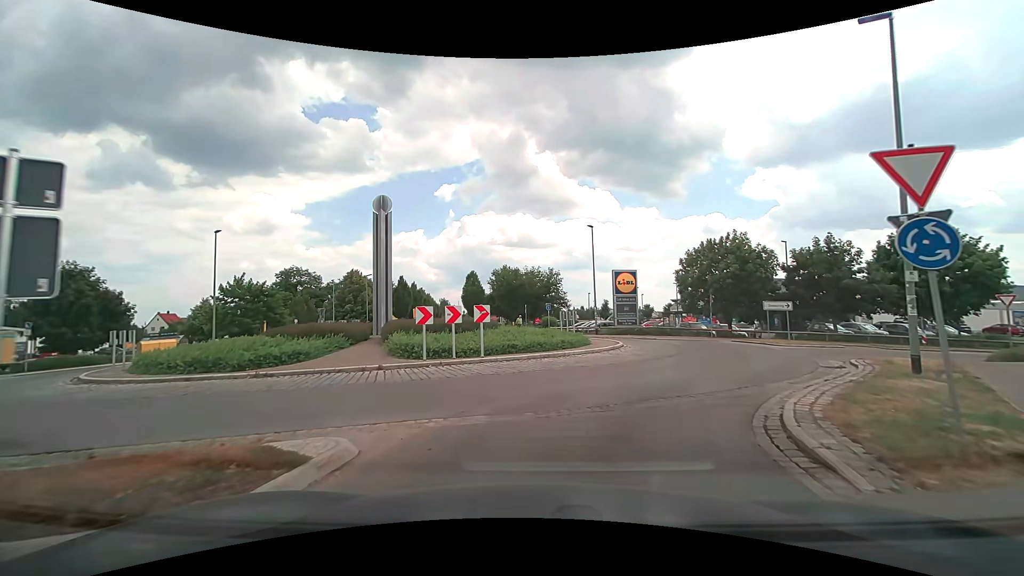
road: tertiary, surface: asphalt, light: Day
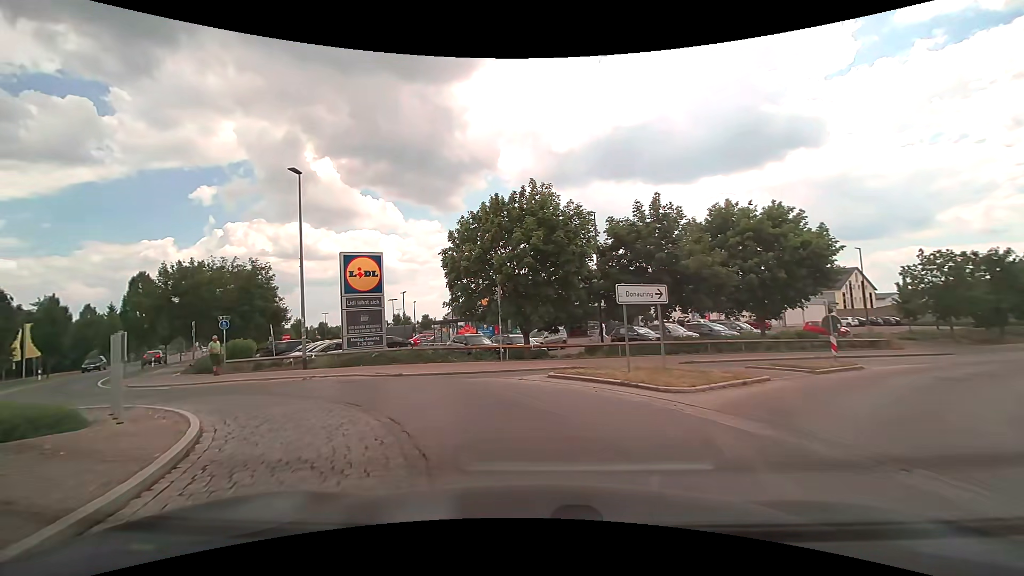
(+4.5, +16.9) m; +25°
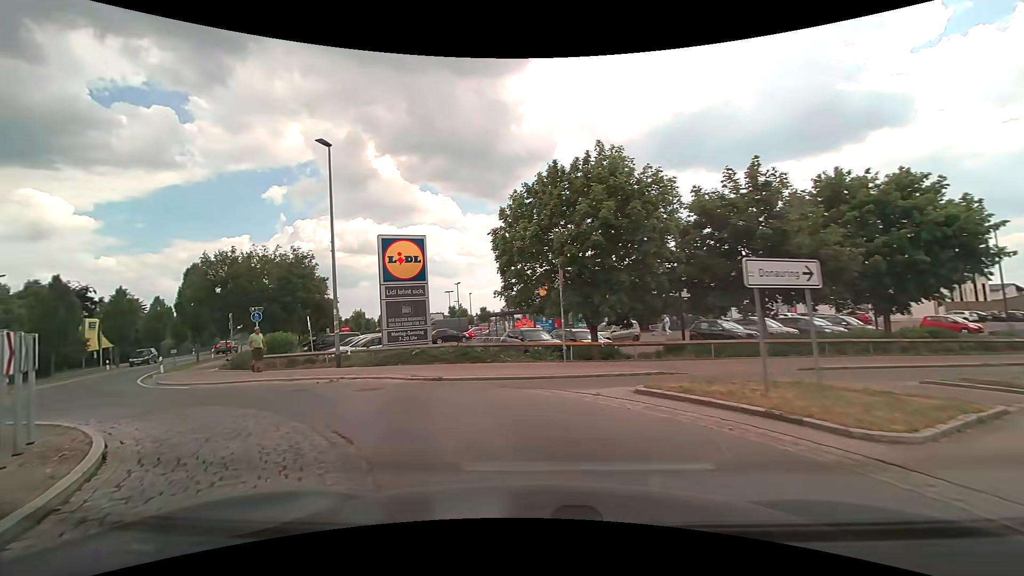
(-0.2, +3.6) m; -8°
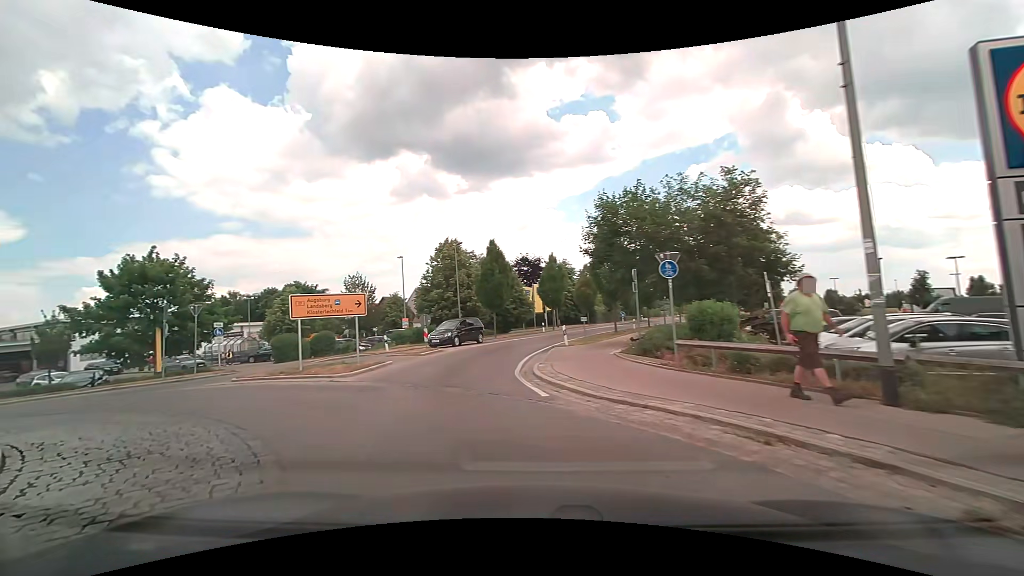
(-4.3, +11.3) m; -44°
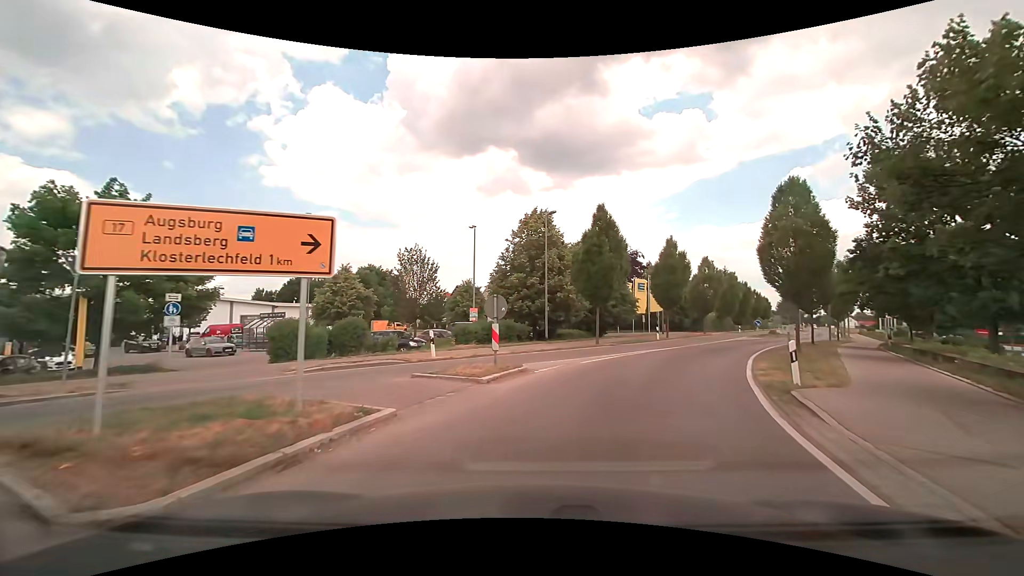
(-2.5, +11.8) m; -9°
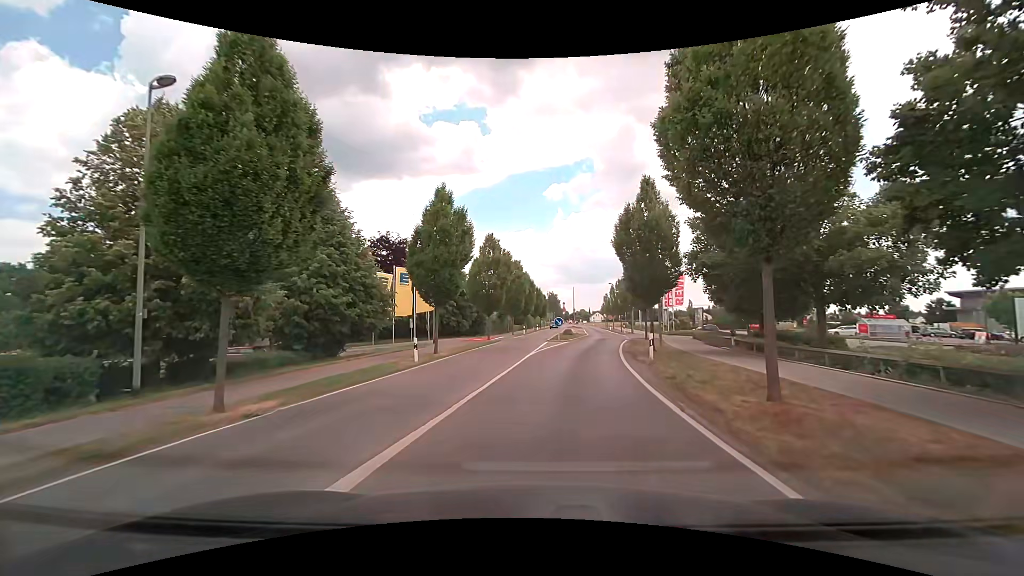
(+3.8, +18.1) m; +23°
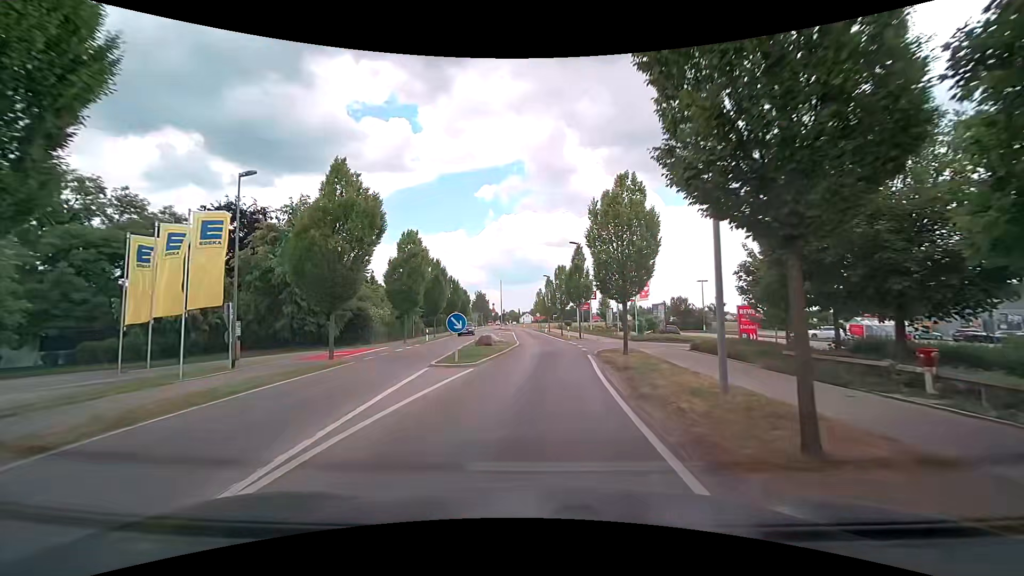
(+1.5, +18.2) m; +7°
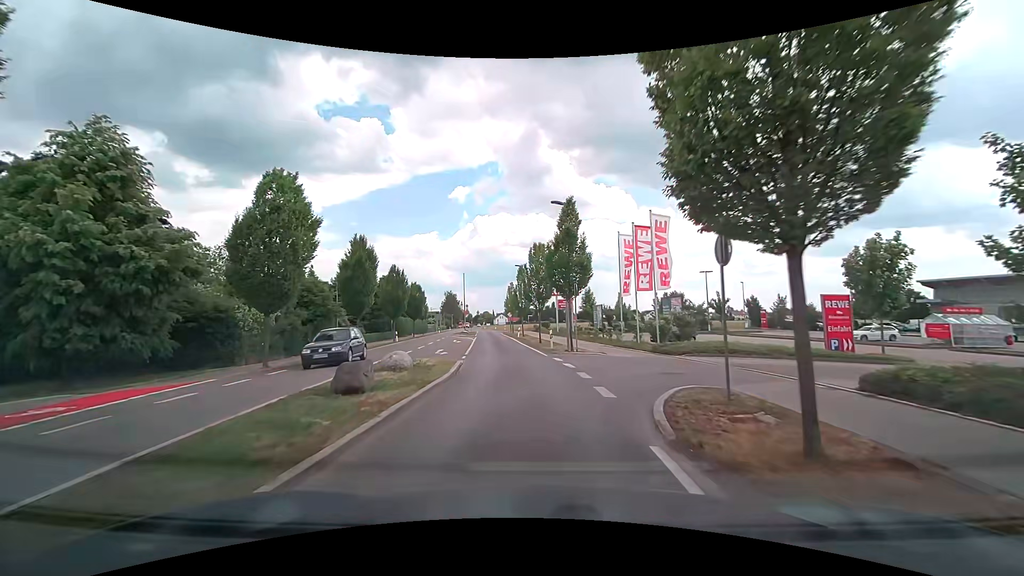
(+0.6, +15.2) m; +4°
(0, +10) (-1, +20) (-2, +30) (-3, +40) (-4, +50) (-5, +60) (-7, +70) (-8, +80) (-9, +90) (-10, +99) m
